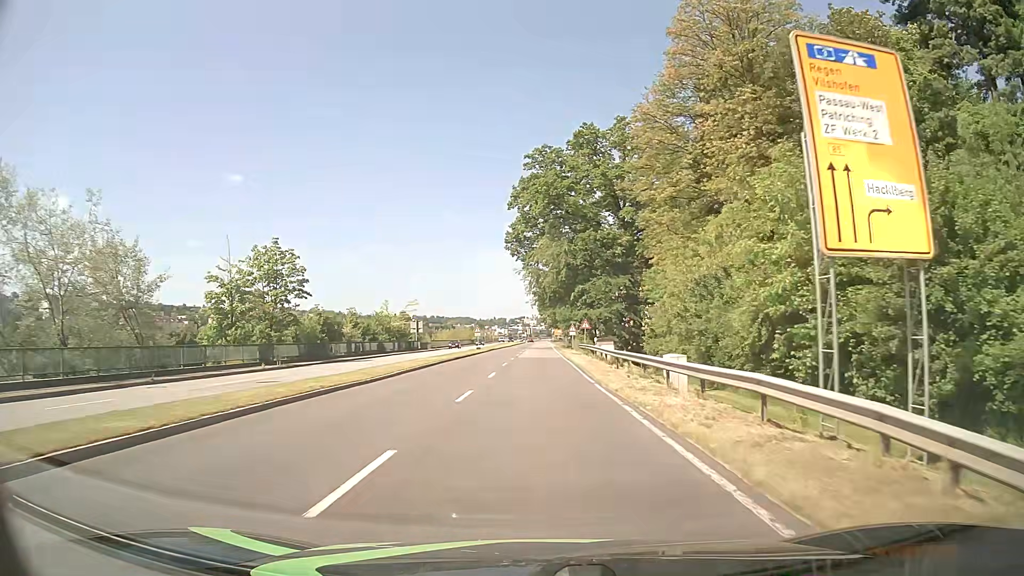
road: primary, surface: asphalt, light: Day
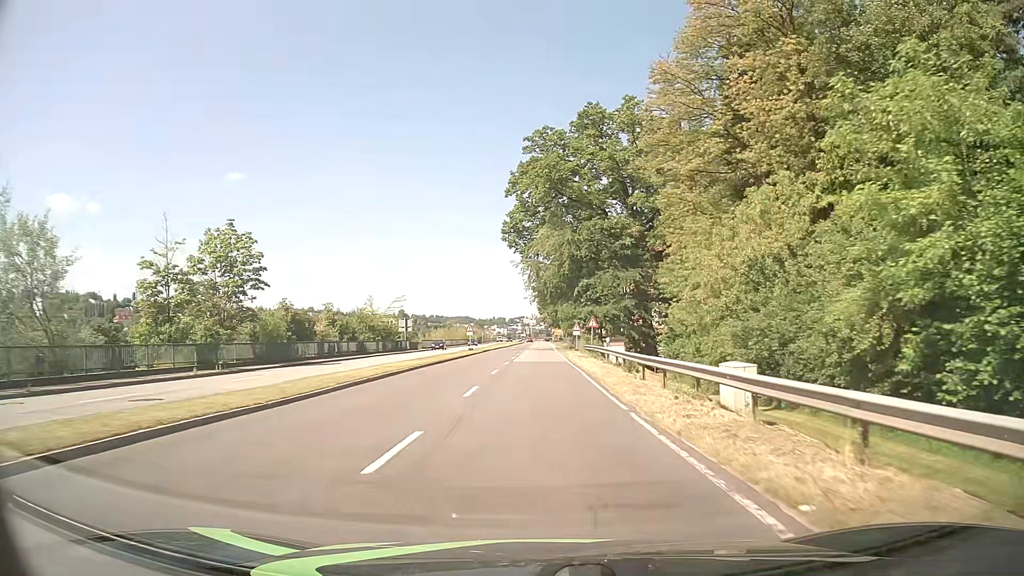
(0.0, +7.6) m; +1°
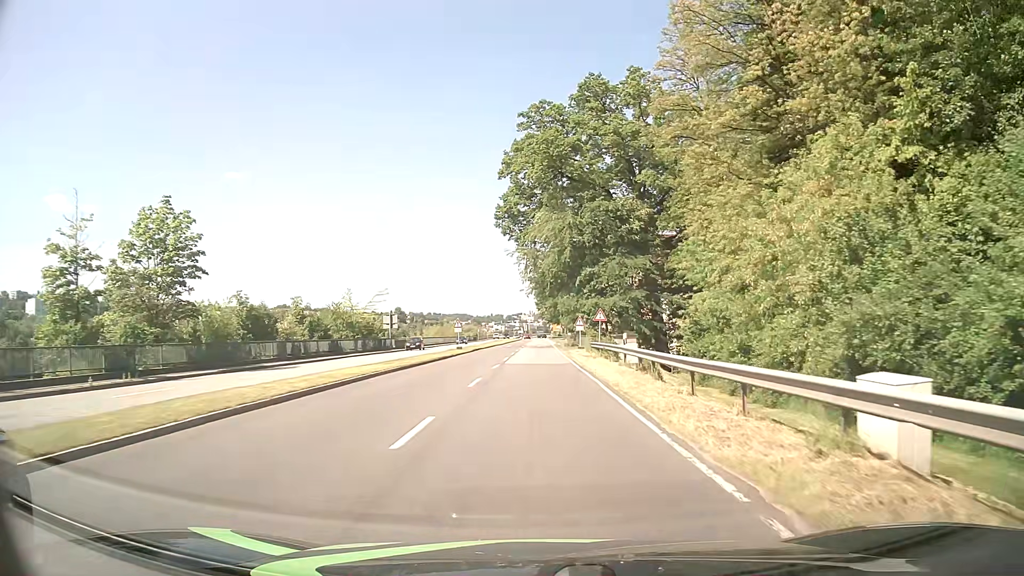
(0.0, +7.6) m; 0°
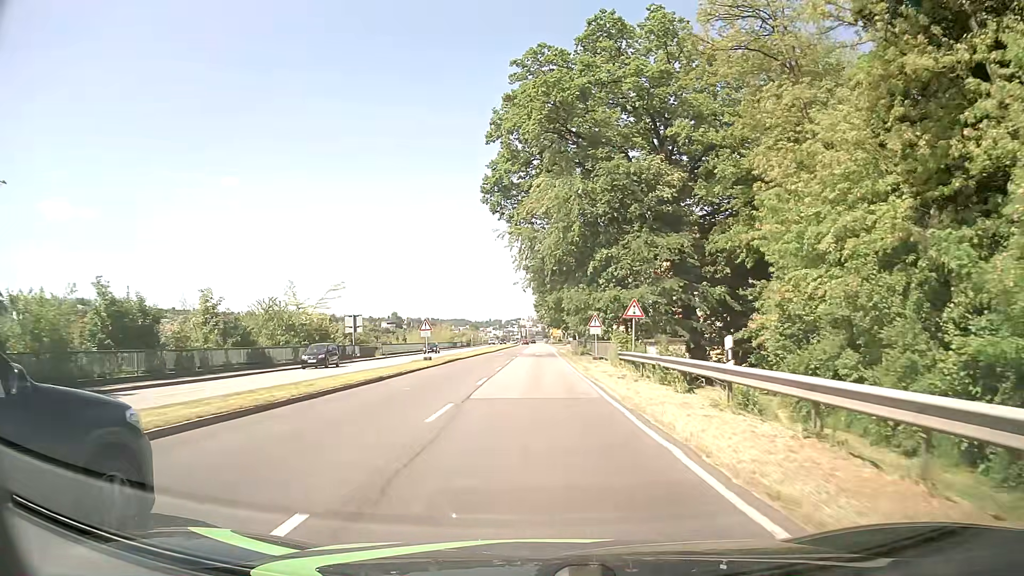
(+0.1, +15.3) m; 0°
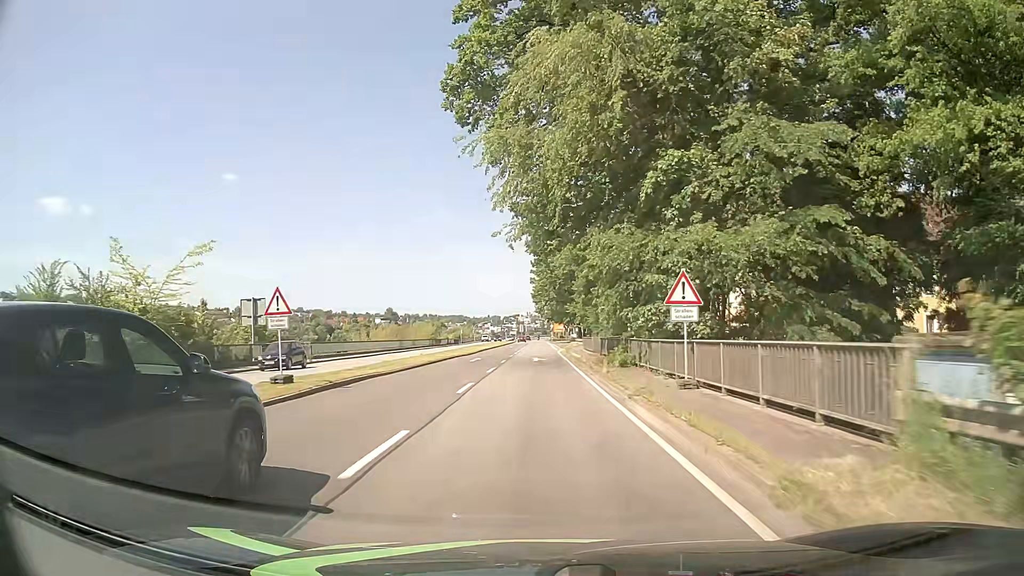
(+0.1, +22.9) m; 0°
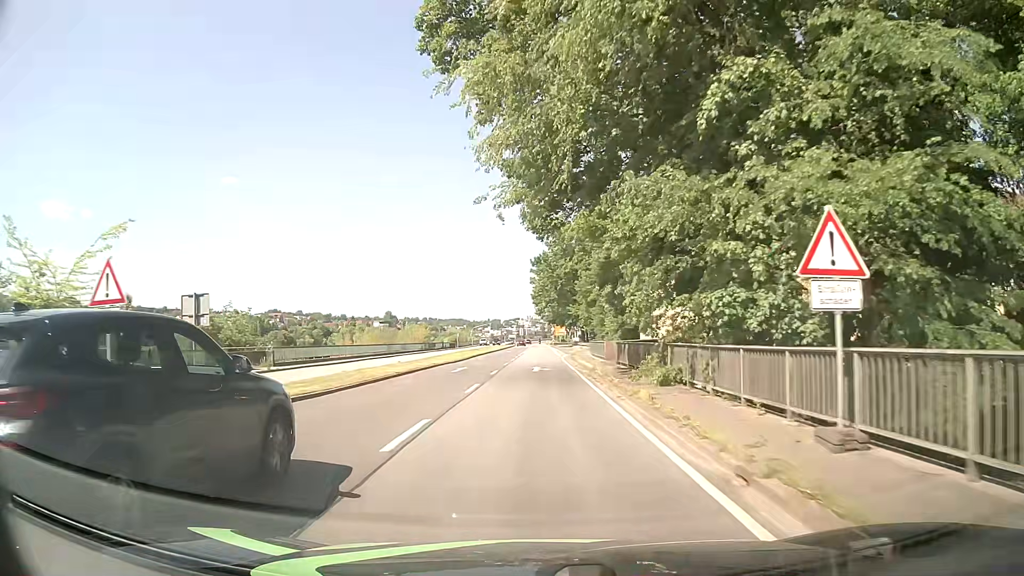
(0.0, +7.6) m; 0°
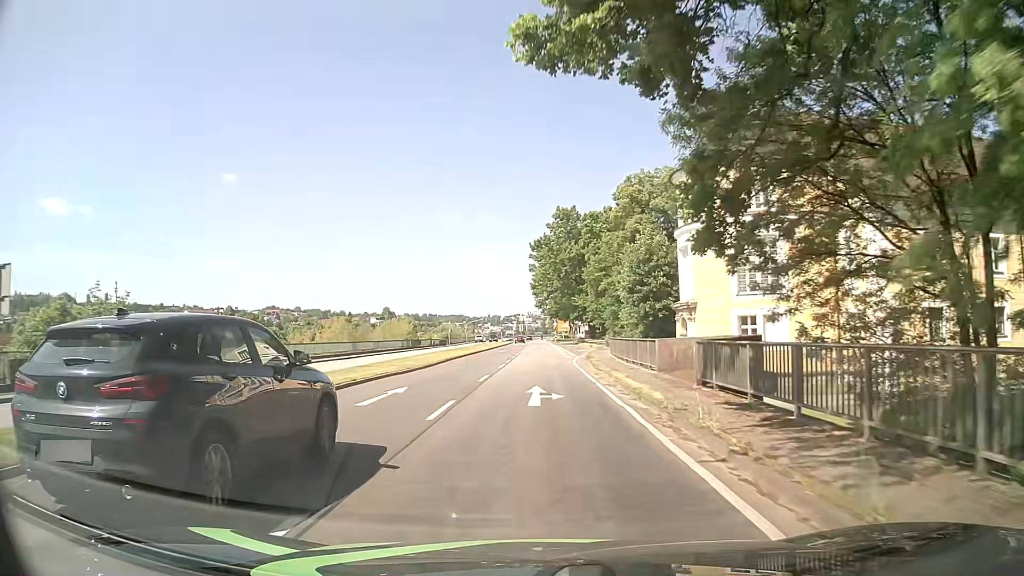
(0.0, +15.2) m; 0°
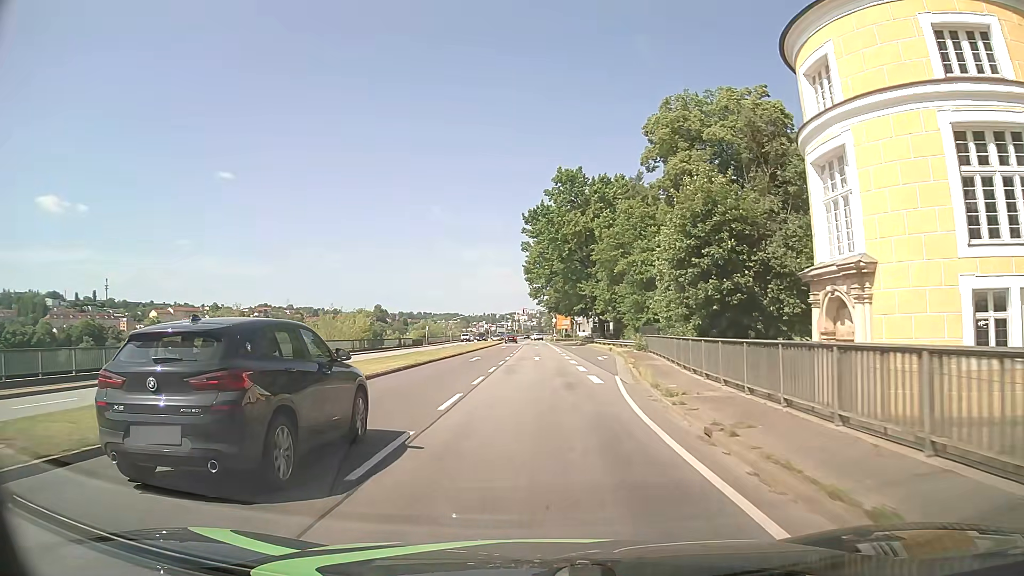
(+0.1, +22.9) m; 0°
(0, +10) (0, +20) (0, +30) (0, +40) (0, +50) (0, +60) (0, +70) (0, +80) (0, +90) (0, +100) m
